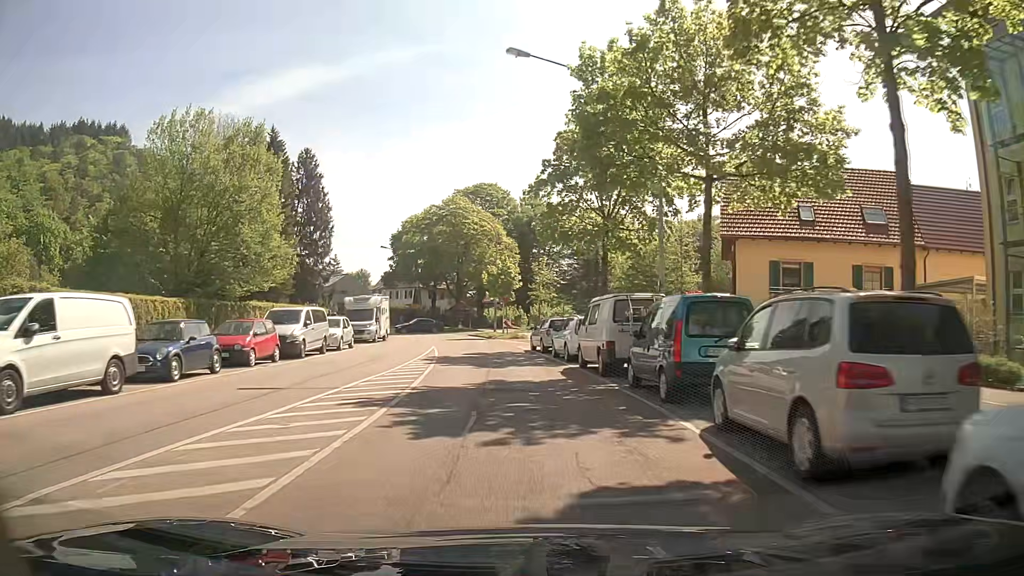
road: secondary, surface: asphalt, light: Day
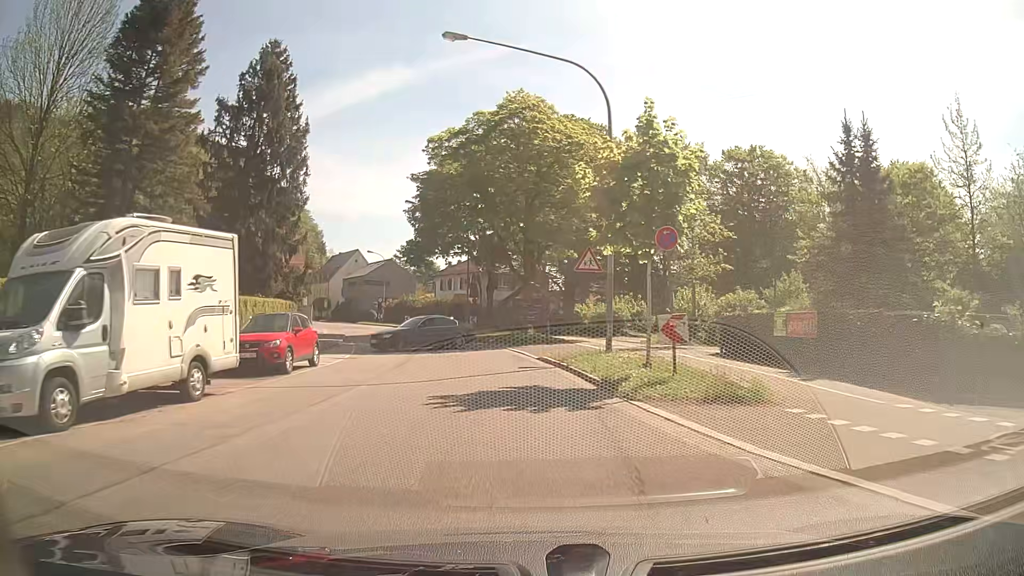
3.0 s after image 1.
(-2.2, +33.1) m; -8°
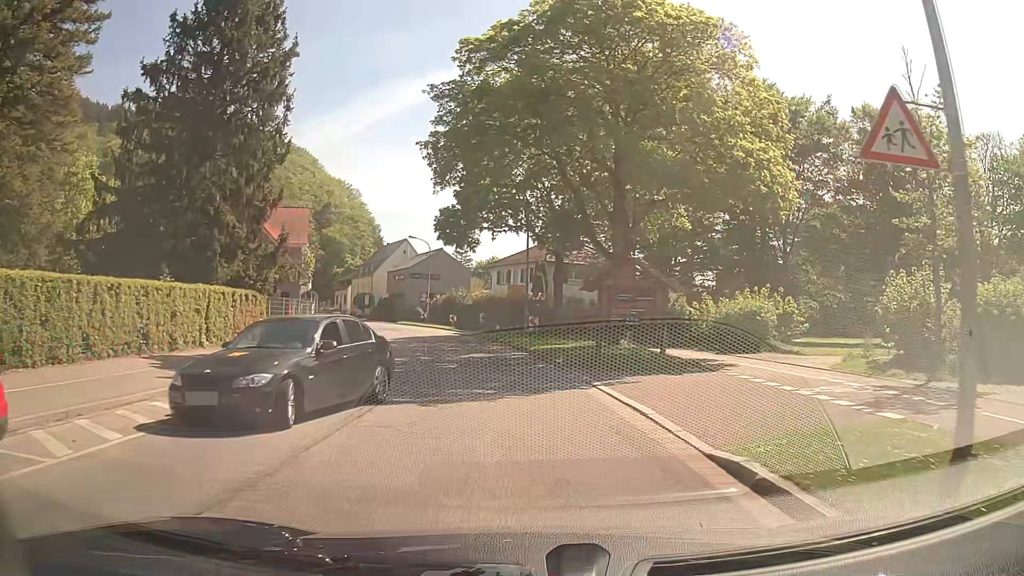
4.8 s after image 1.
(-0.5, +14.8) m; -5°
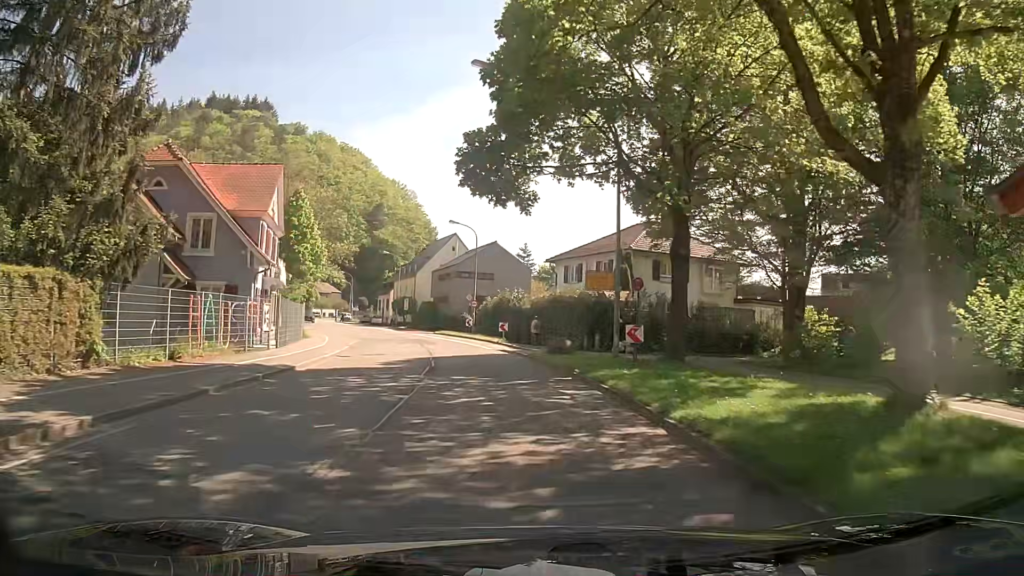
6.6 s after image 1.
(-0.8, +16.1) m; -6°
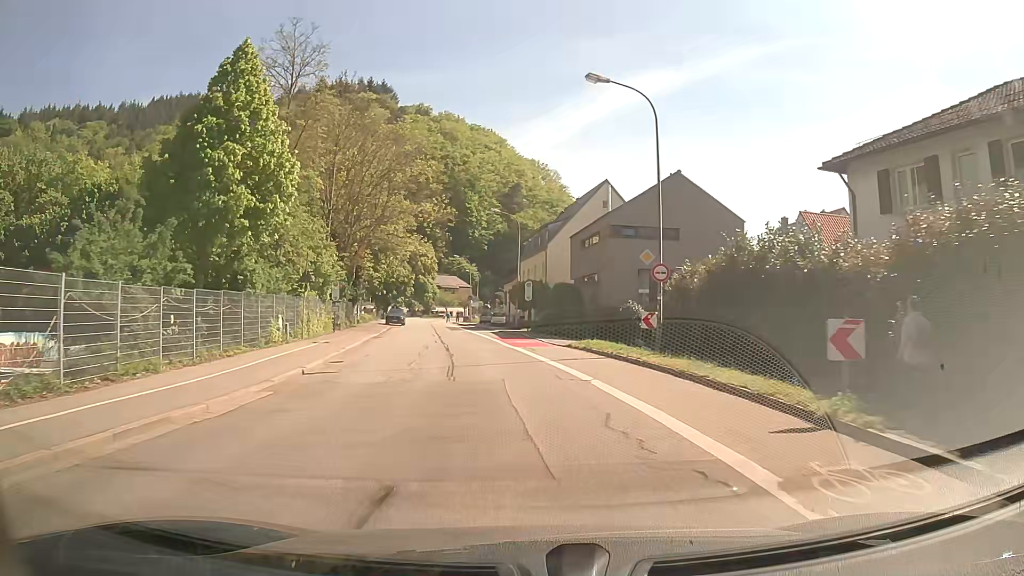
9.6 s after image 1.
(-3.0, +32.4) m; -12°
(0, +10) (-1, +20) (-3, +30) (-4, +40) (-6, +50) (-8, +59) (-9, +69) (-11, +79) (-13, +89) (-14, +99) m
